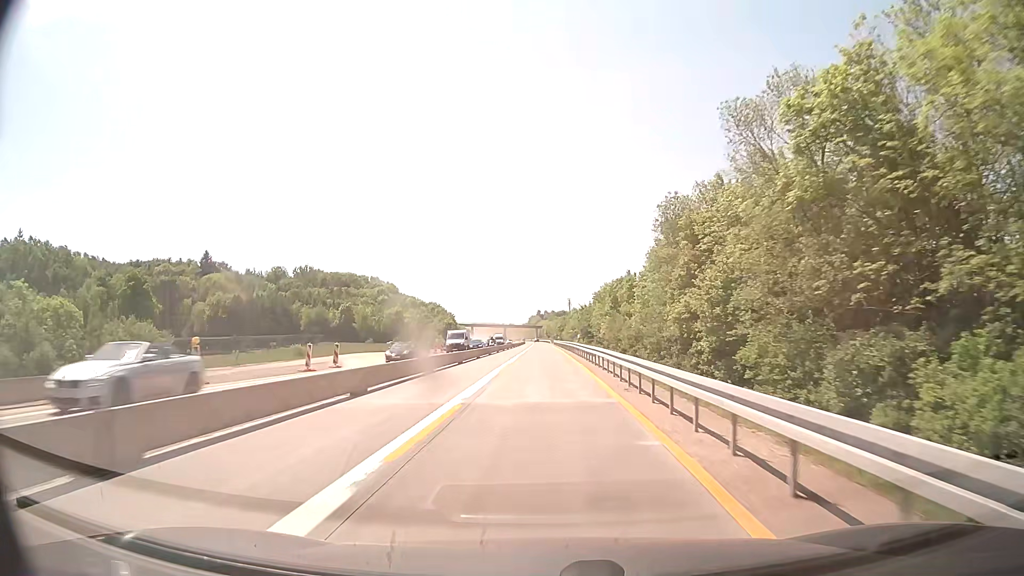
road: motorway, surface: concrete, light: Day
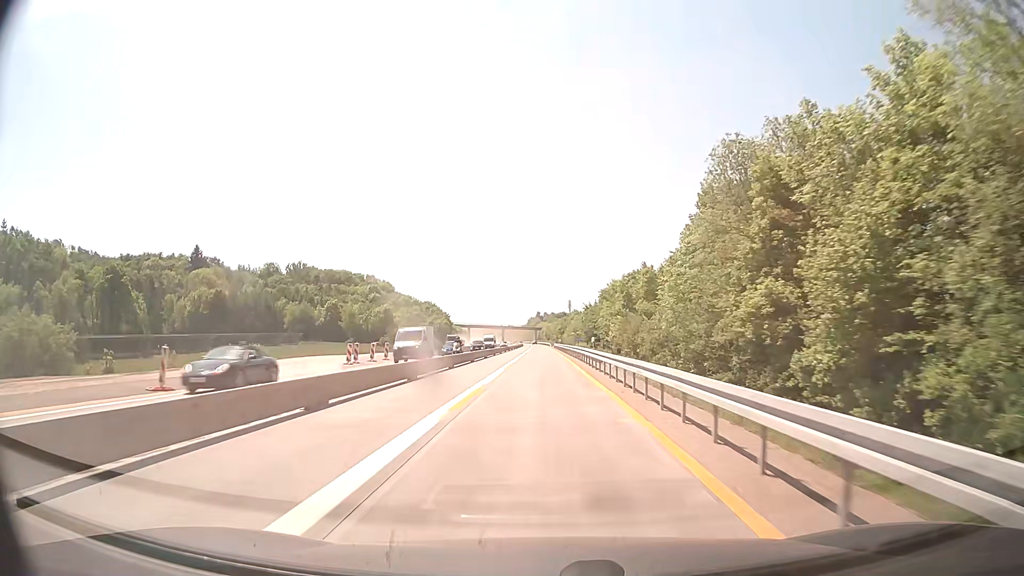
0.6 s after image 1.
(0.0, +13.1) m; 0°
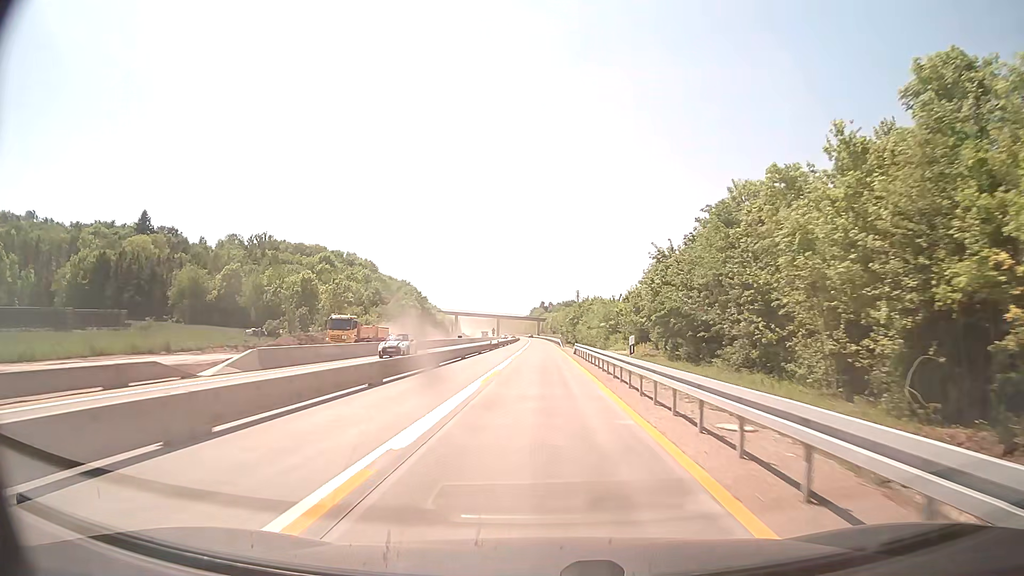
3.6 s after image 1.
(-0.2, +65.2) m; 0°
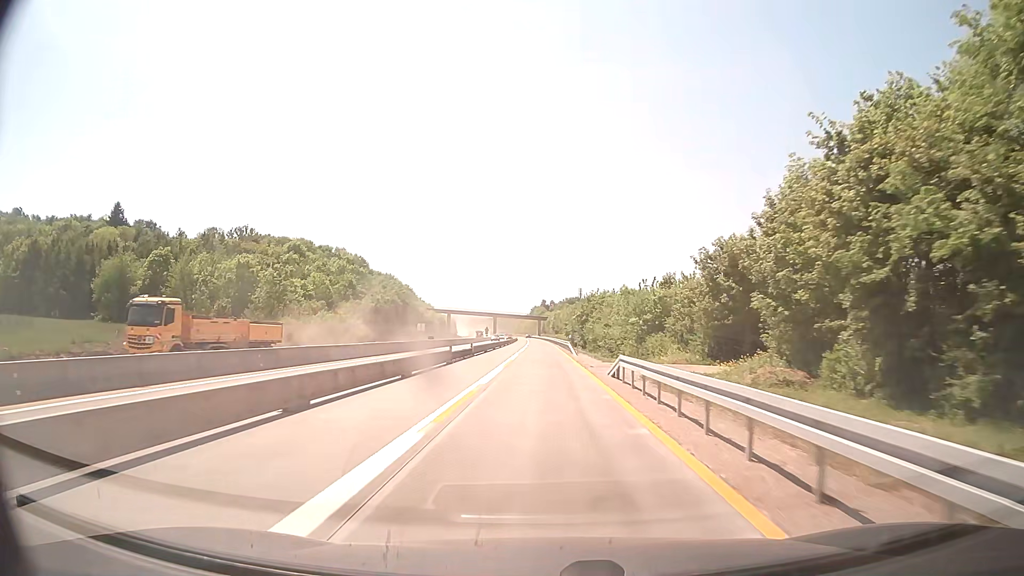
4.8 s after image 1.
(-0.1, +26.1) m; 0°
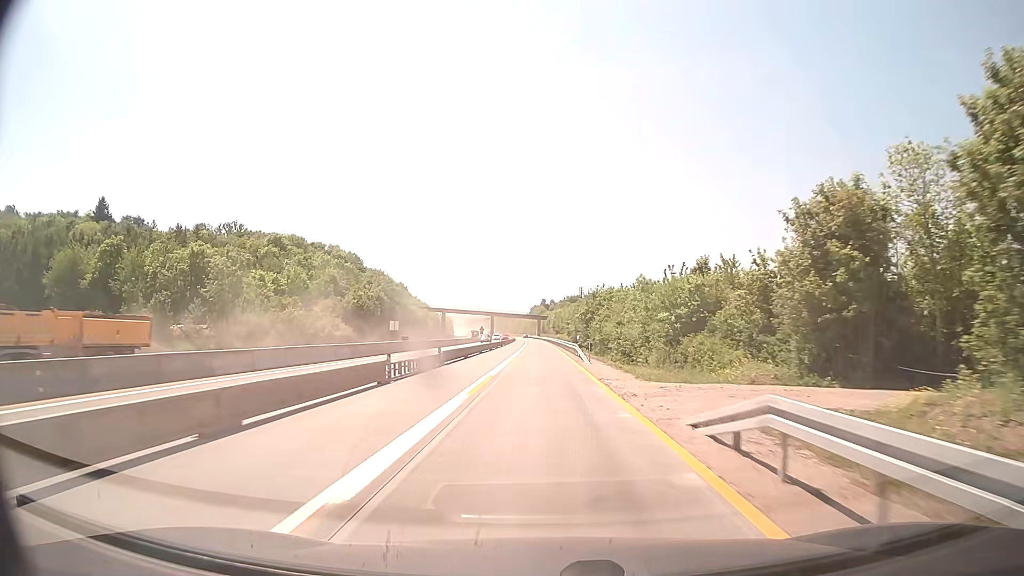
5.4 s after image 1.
(0.0, +13.1) m; 0°
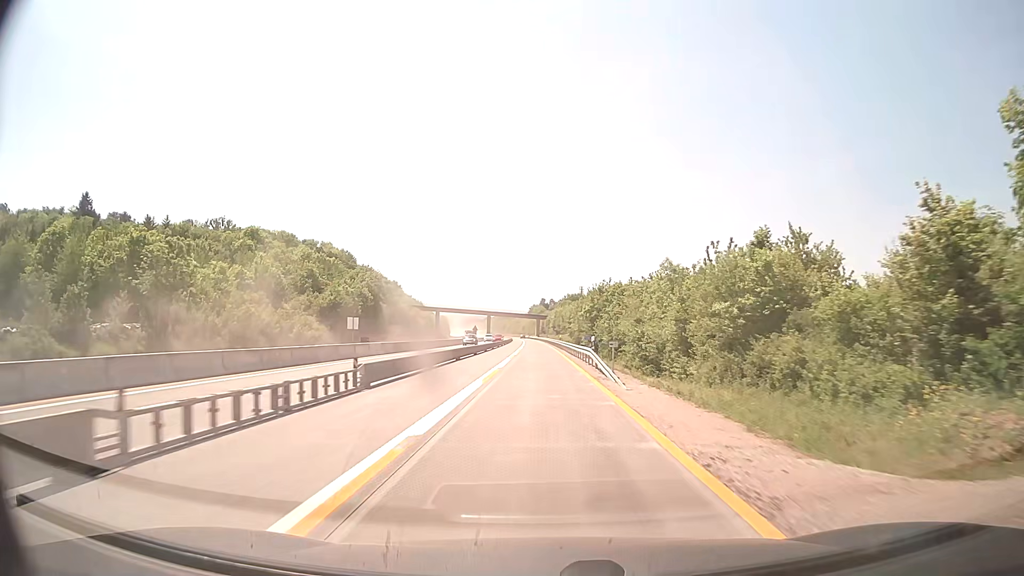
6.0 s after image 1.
(0.0, +13.1) m; 0°
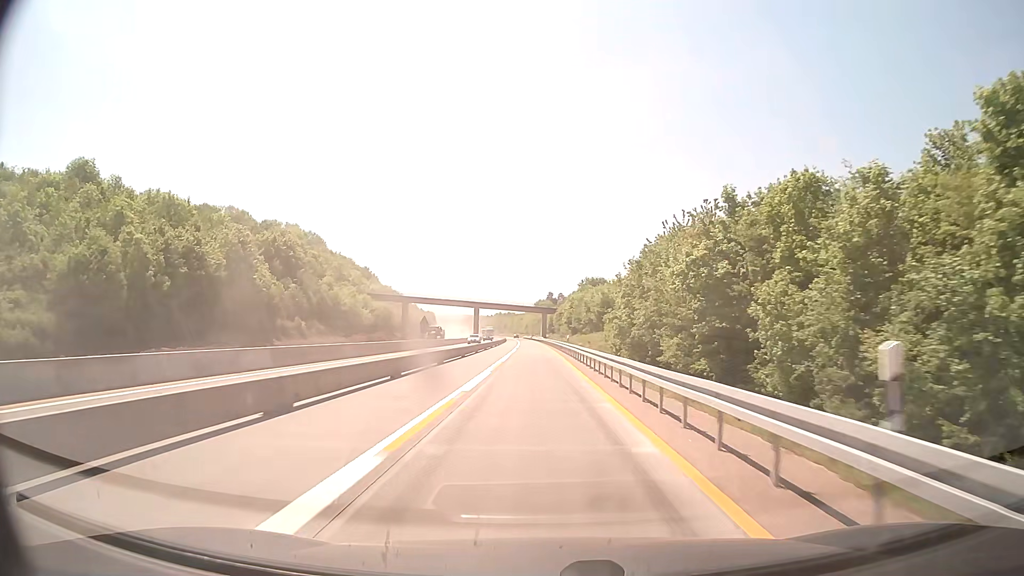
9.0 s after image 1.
(-0.4, +65.4) m; 0°
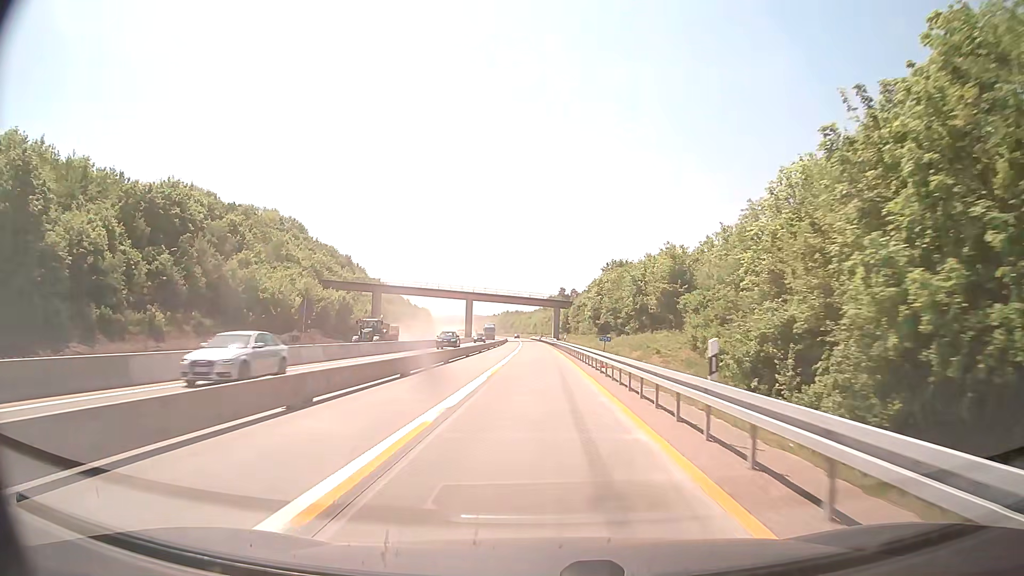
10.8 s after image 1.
(-0.3, +39.2) m; -1°
(0, +10) (0, +20) (0, +30) (0, +40) (0, +50) (0, +60) (0, +70) (-1, +80) (-1, +90) (-1, +100) m
